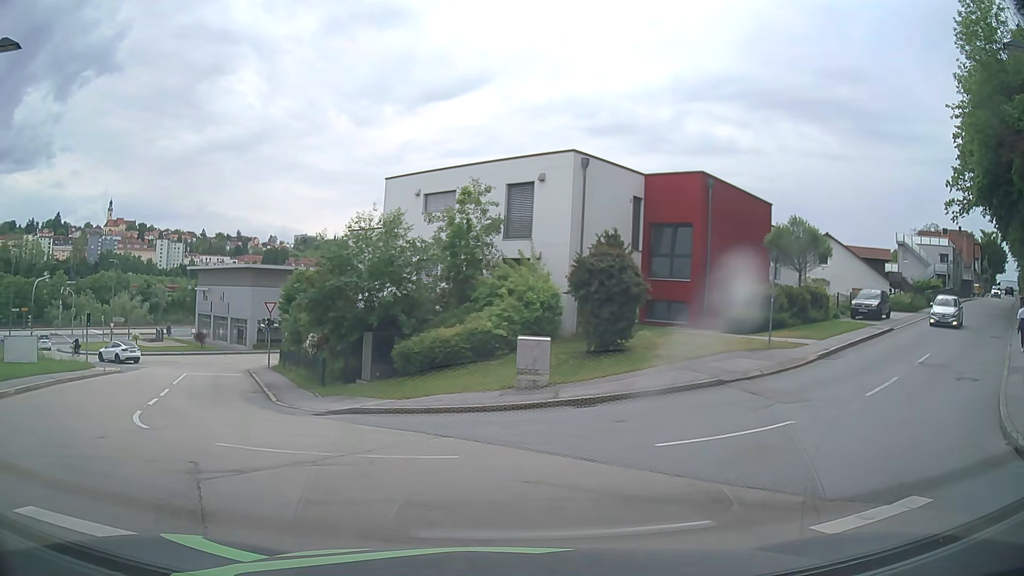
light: Day
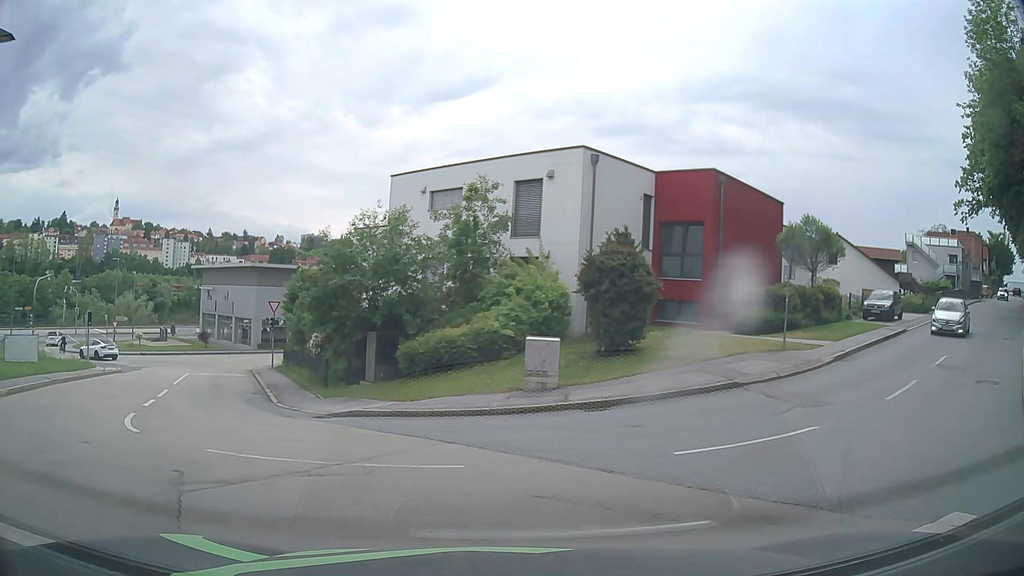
(0.0, +0.5) m; 0°
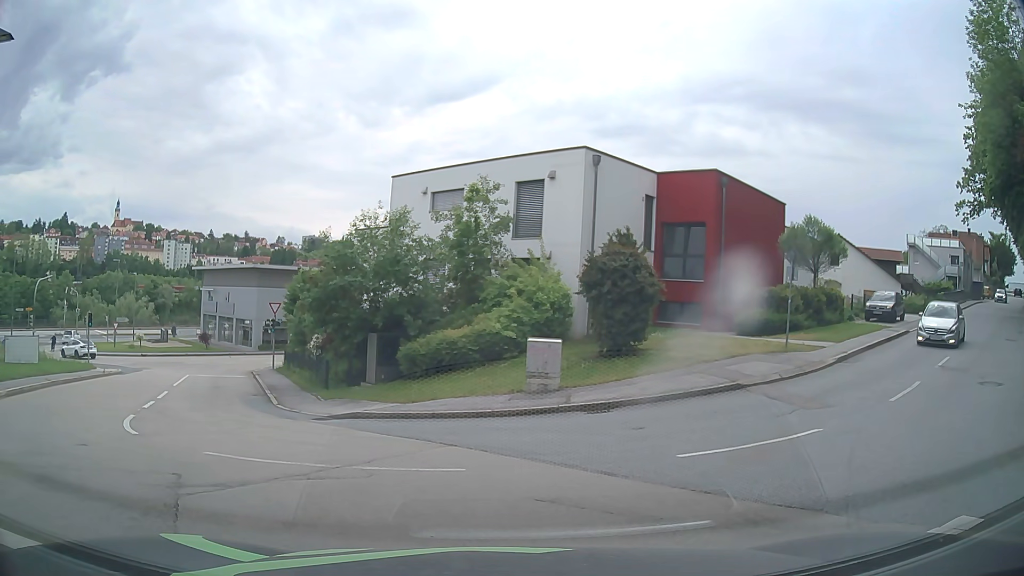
(0.0, +0.1) m; 0°
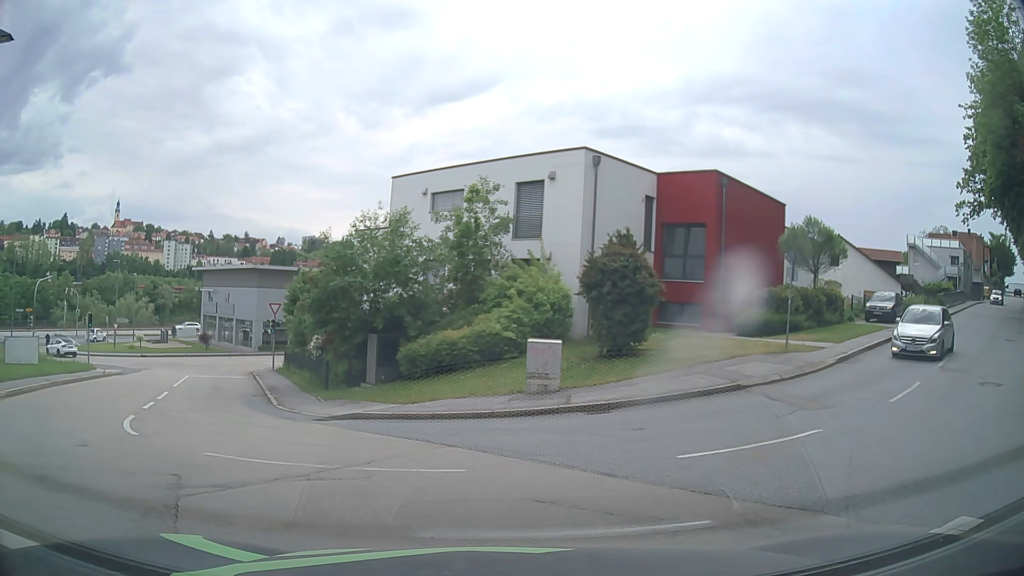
(0.0, 0.0) m; 0°
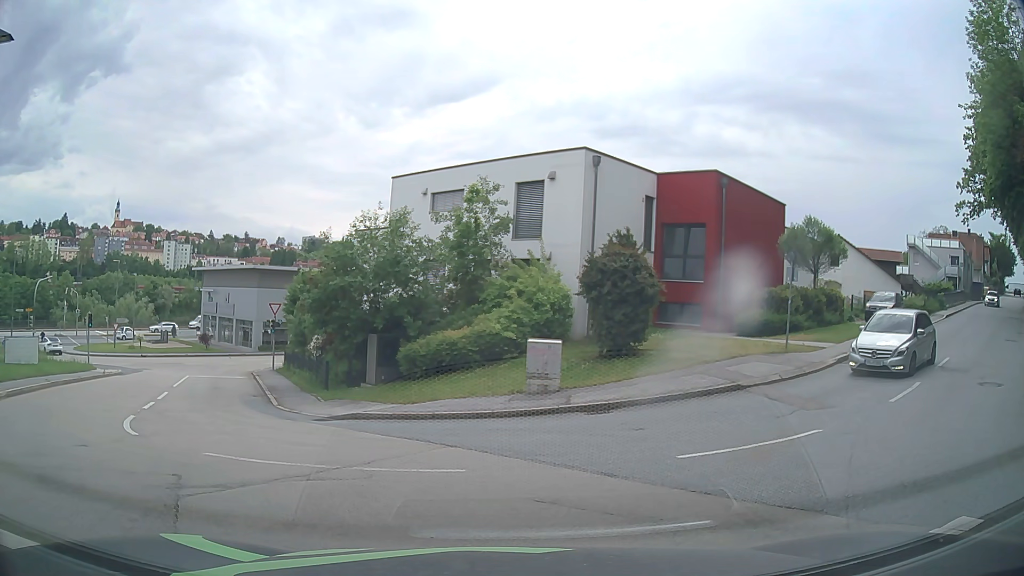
(0.0, 0.0) m; 0°
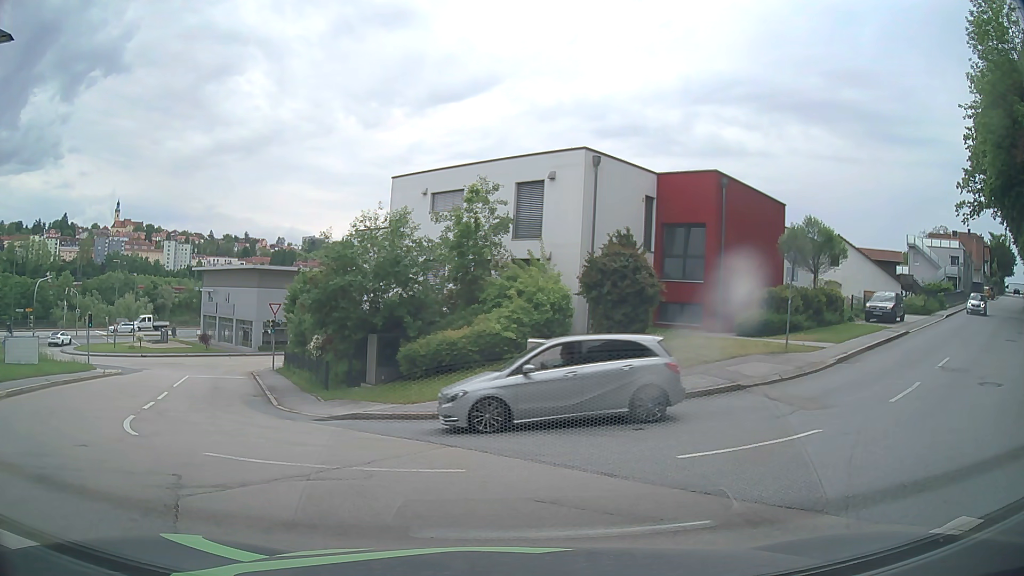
(0.0, 0.0) m; 0°
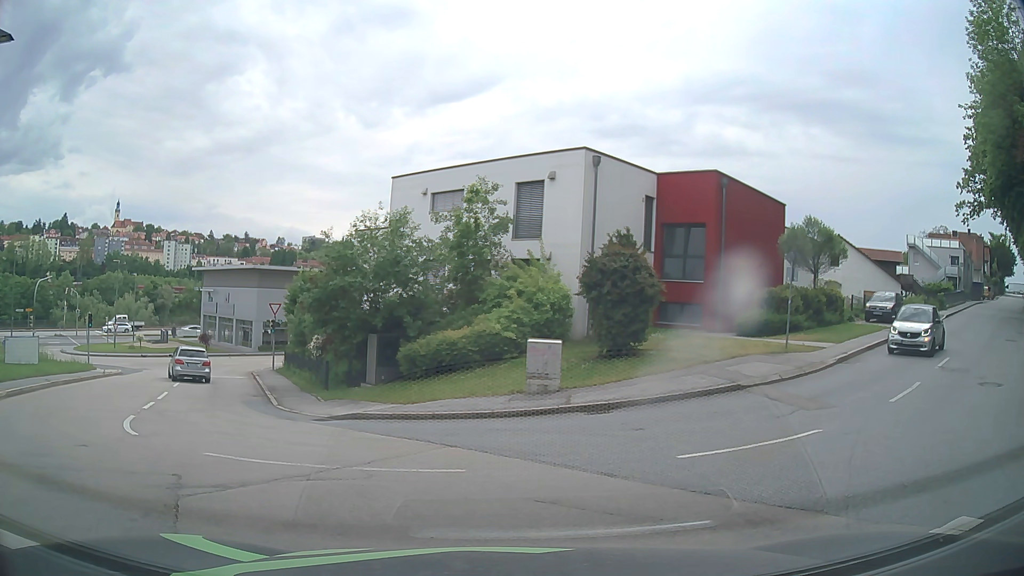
(0.0, 0.0) m; 0°
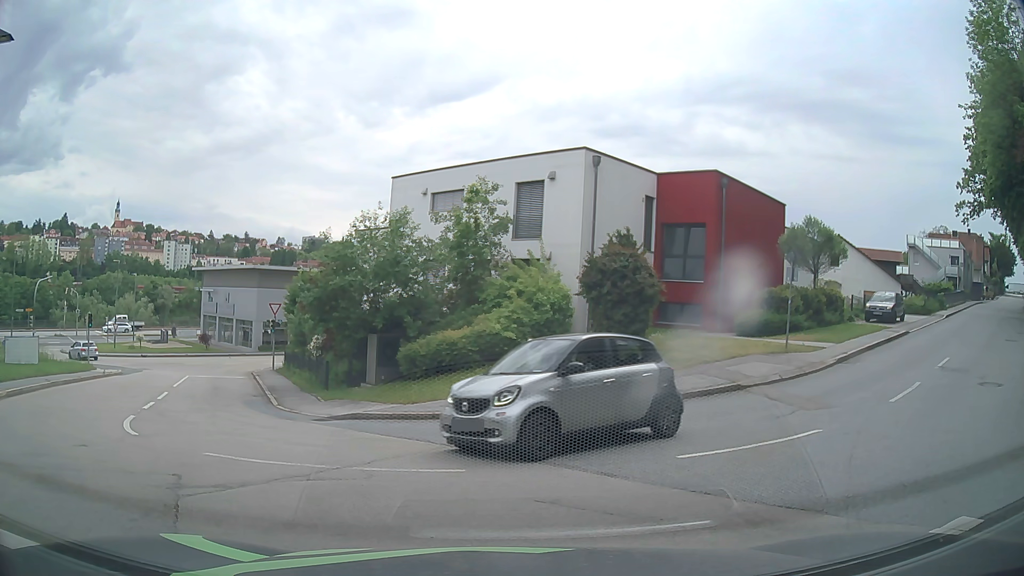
(0.0, 0.0) m; 0°
